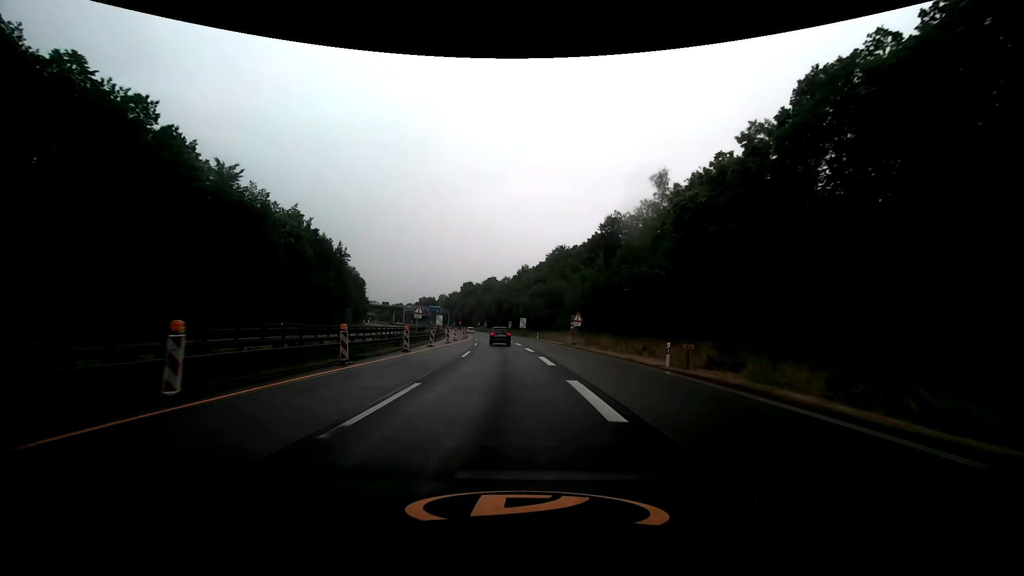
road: trunk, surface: asphalt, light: Day
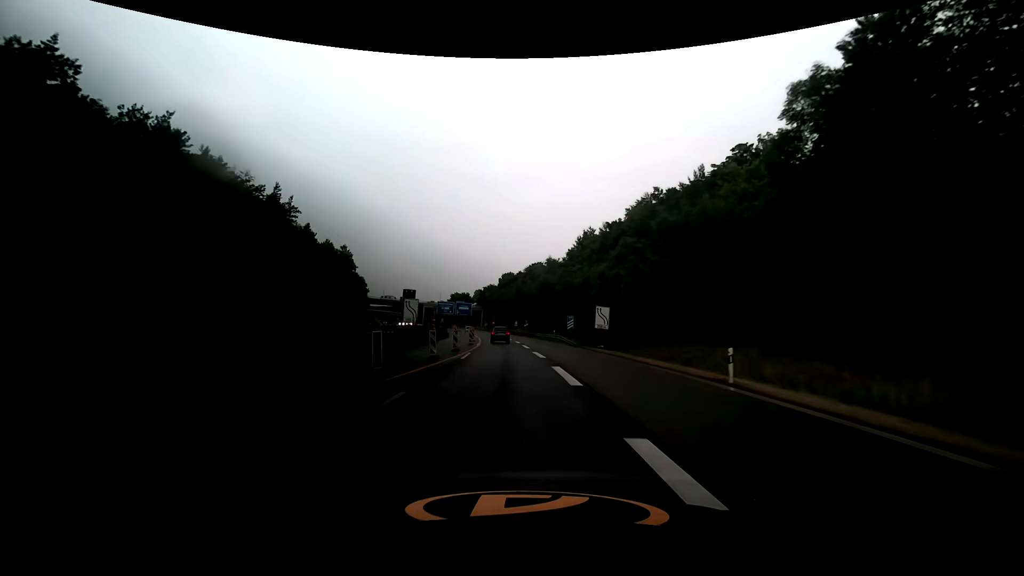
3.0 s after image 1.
(-2.8, +56.1) m; -6°
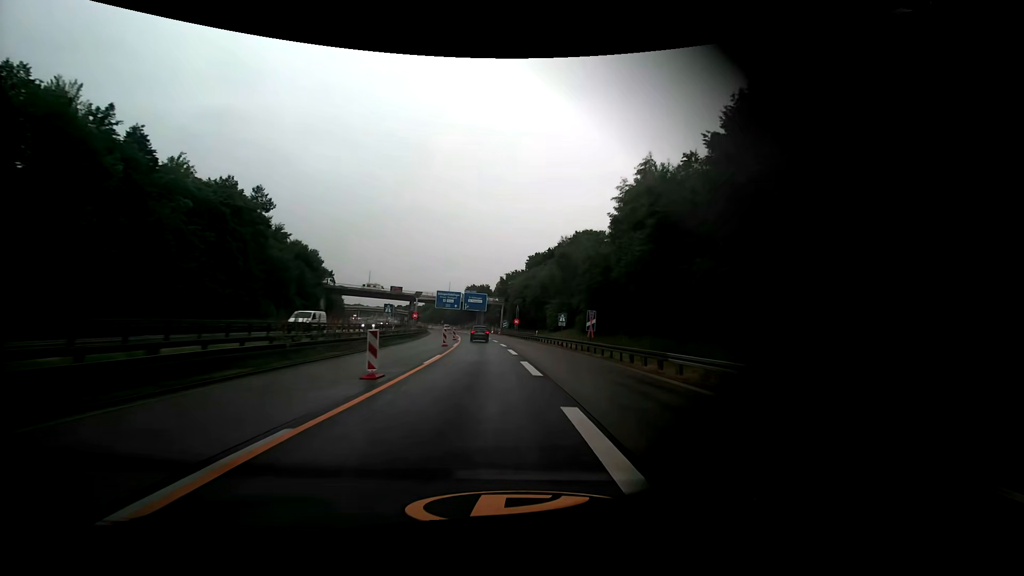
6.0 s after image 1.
(-2.4, +58.0) m; -4°
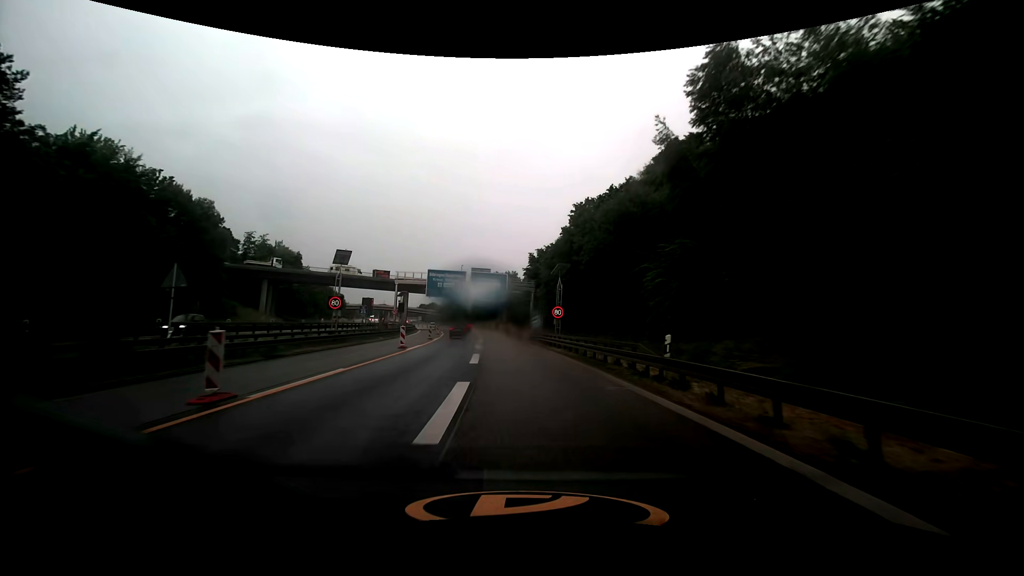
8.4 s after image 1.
(-1.0, +45.3) m; -4°
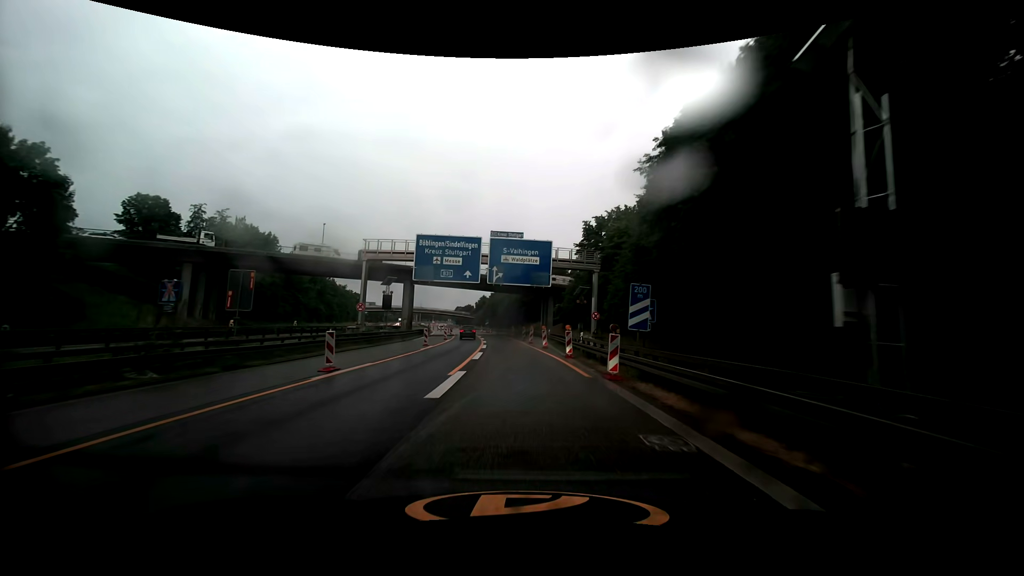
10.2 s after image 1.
(-1.4, +32.4) m; -5°
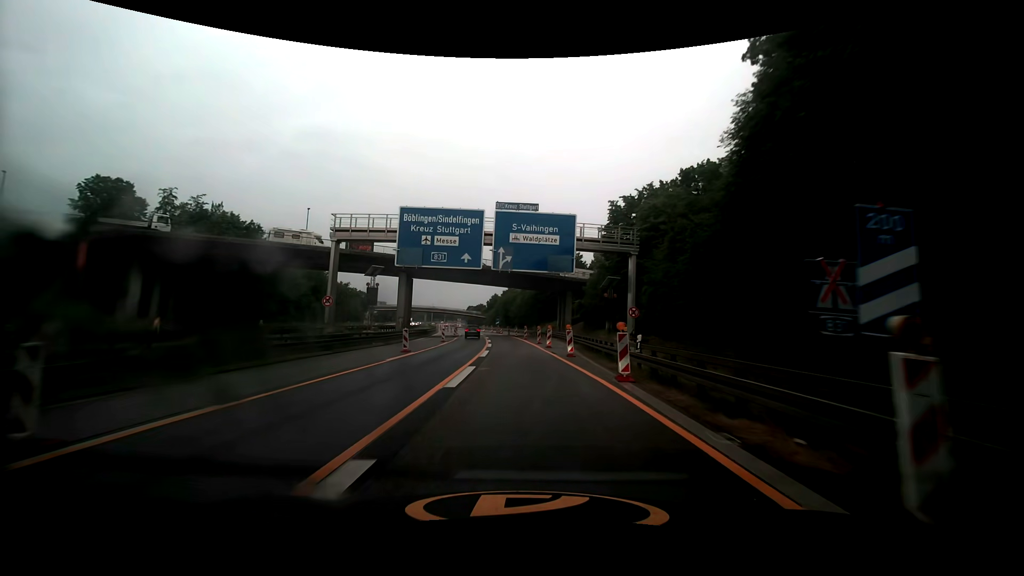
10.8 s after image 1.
(-0.2, +10.5) m; -2°
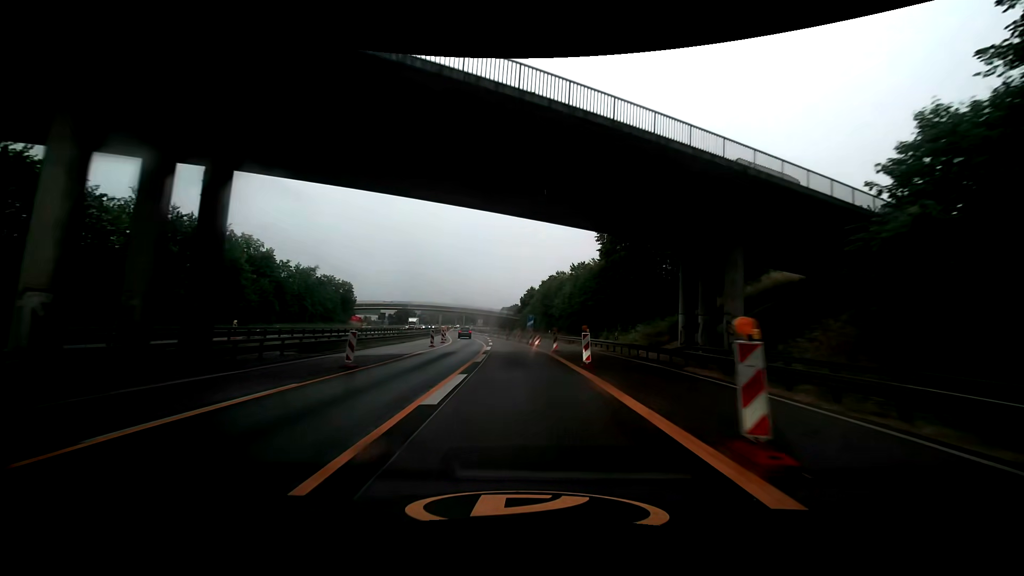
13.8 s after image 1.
(-1.9, +51.2) m; -4°
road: motorway
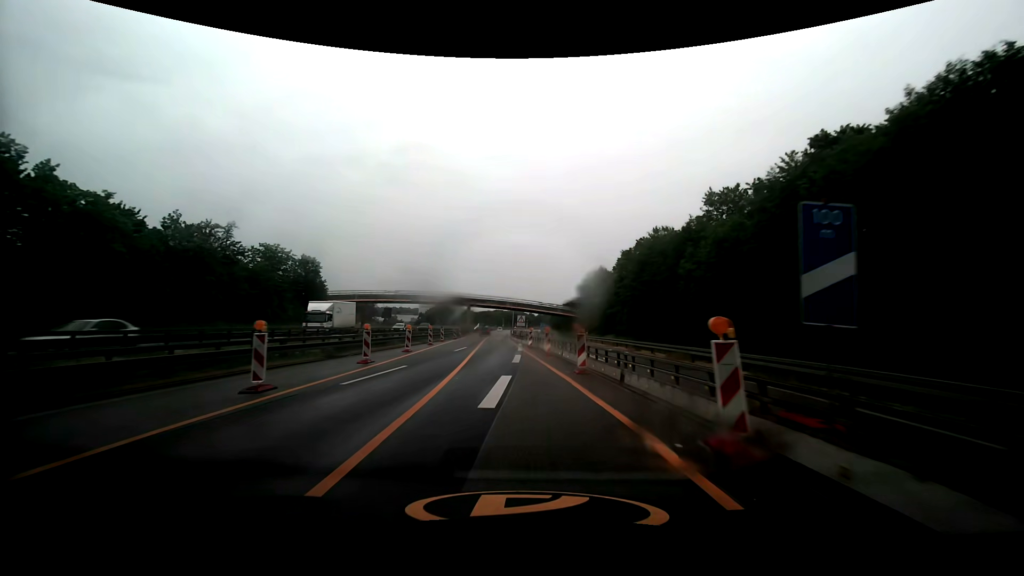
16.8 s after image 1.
(-2.3, +48.3) m; -6°
(0, +10) (-1, +20) (-1, +30) (-2, +40) (-3, +50) (-3, +60) (-4, +70) (-4, +80) (-5, +90) (-5, +100) m
